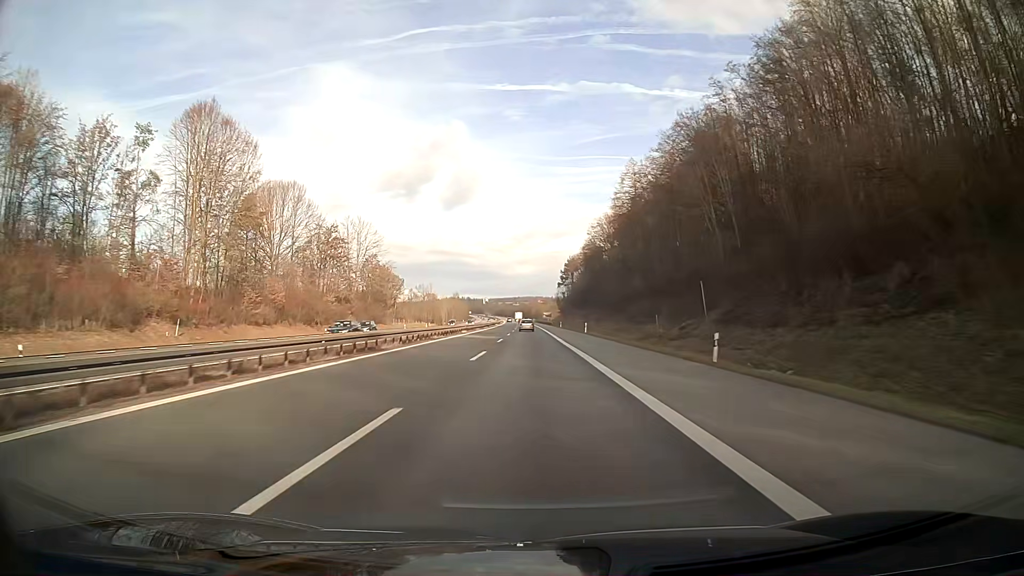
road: motorway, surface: asphalt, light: Day
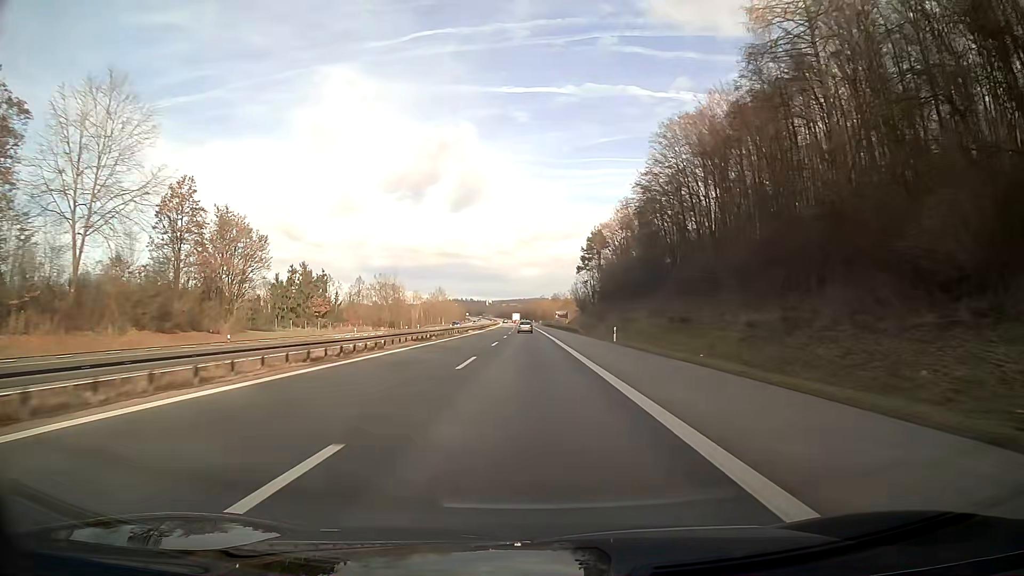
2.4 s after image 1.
(-0.3, +76.0) m; -1°
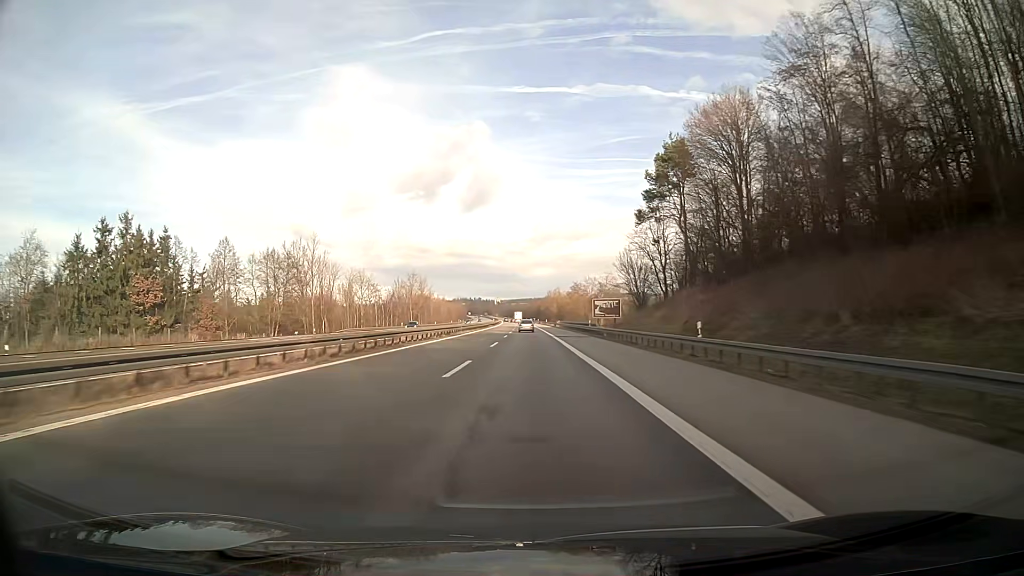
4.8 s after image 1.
(-0.6, +76.0) m; -1°
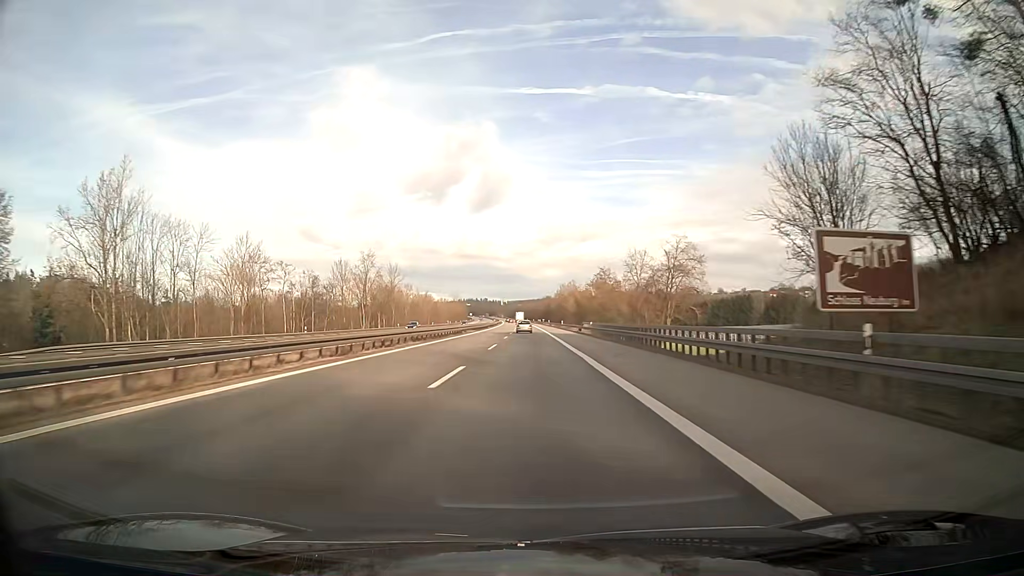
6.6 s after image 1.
(-0.3, +57.0) m; -1°
